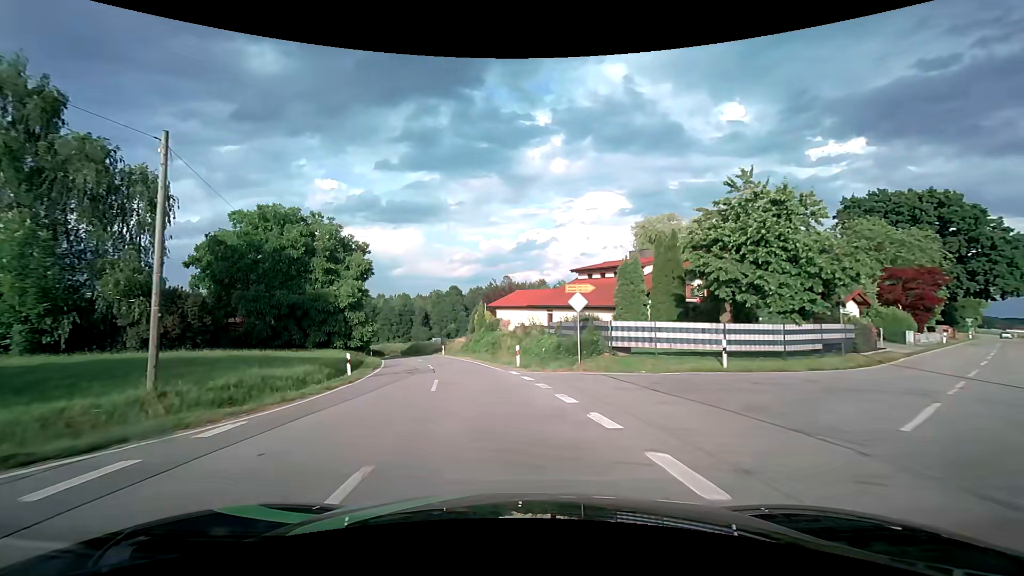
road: tertiary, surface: asphalt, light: Day
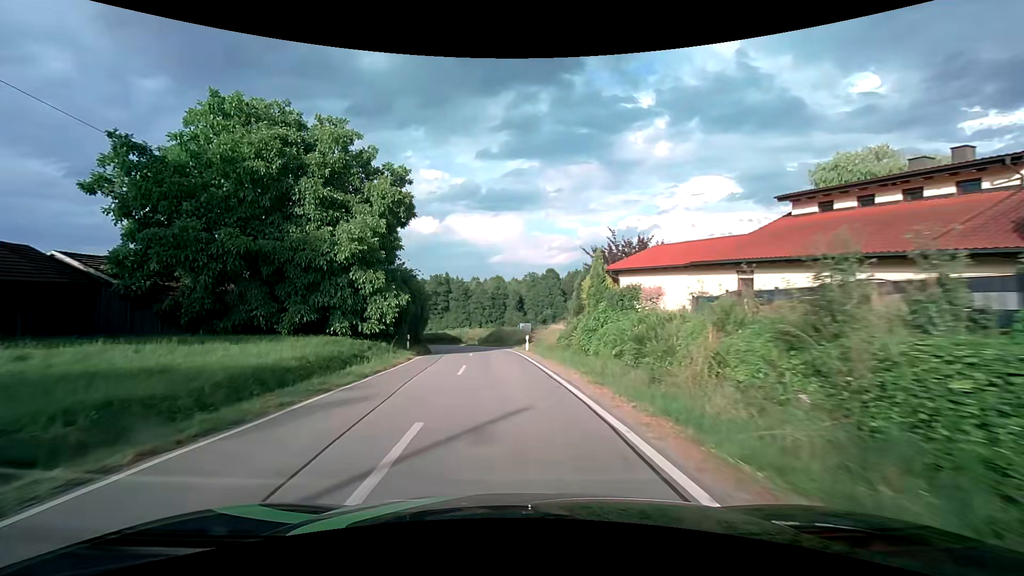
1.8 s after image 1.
(-2.2, +22.8) m; -11°
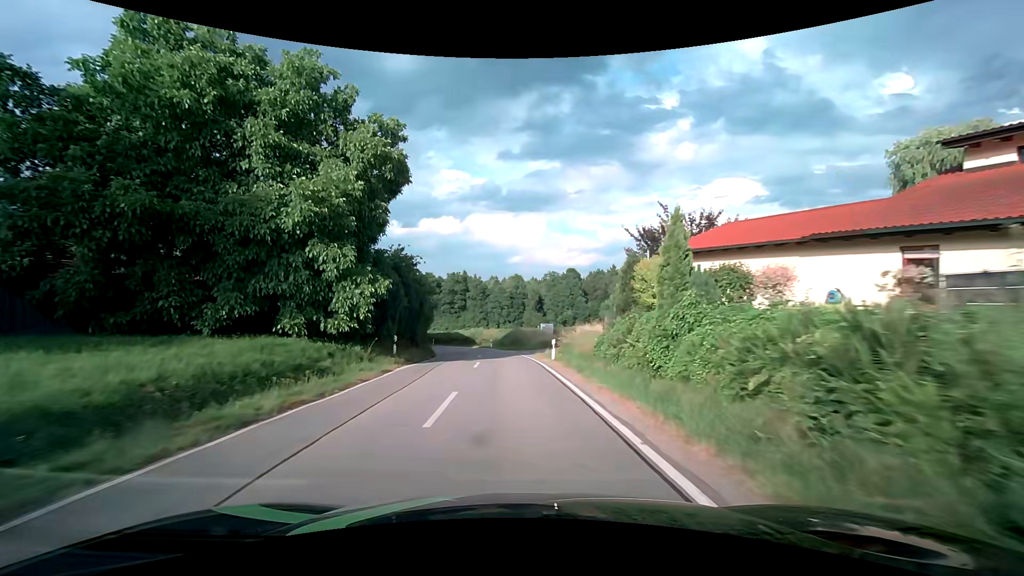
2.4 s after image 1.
(-0.2, +8.1) m; -2°
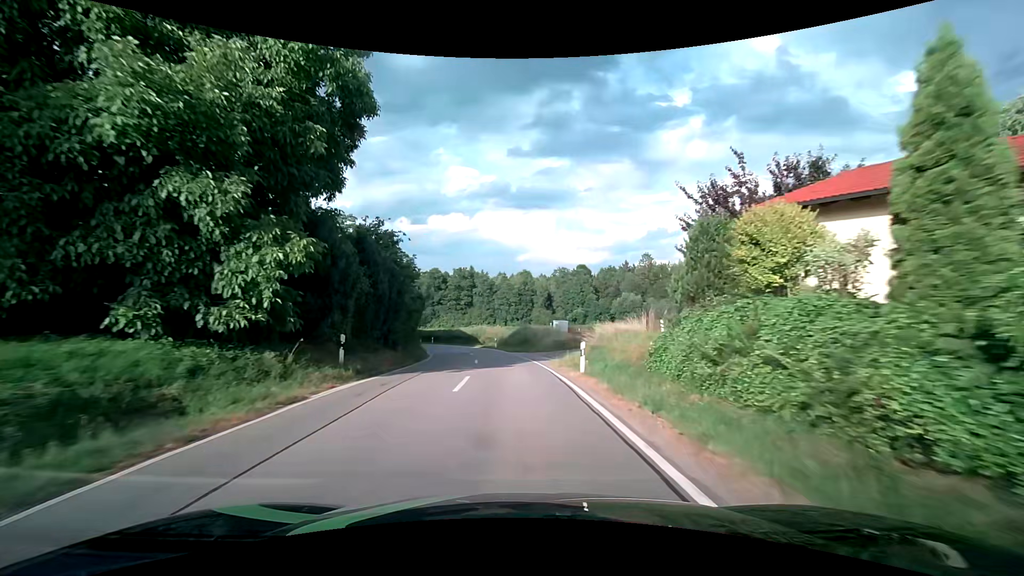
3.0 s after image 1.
(-0.1, +8.2) m; -1°
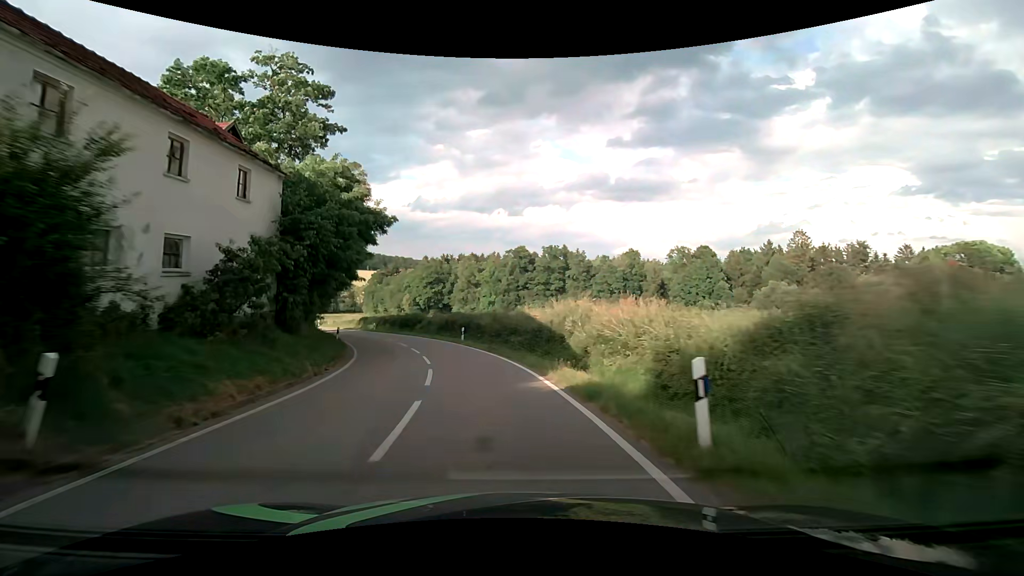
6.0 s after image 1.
(-2.7, +42.3) m; -10°
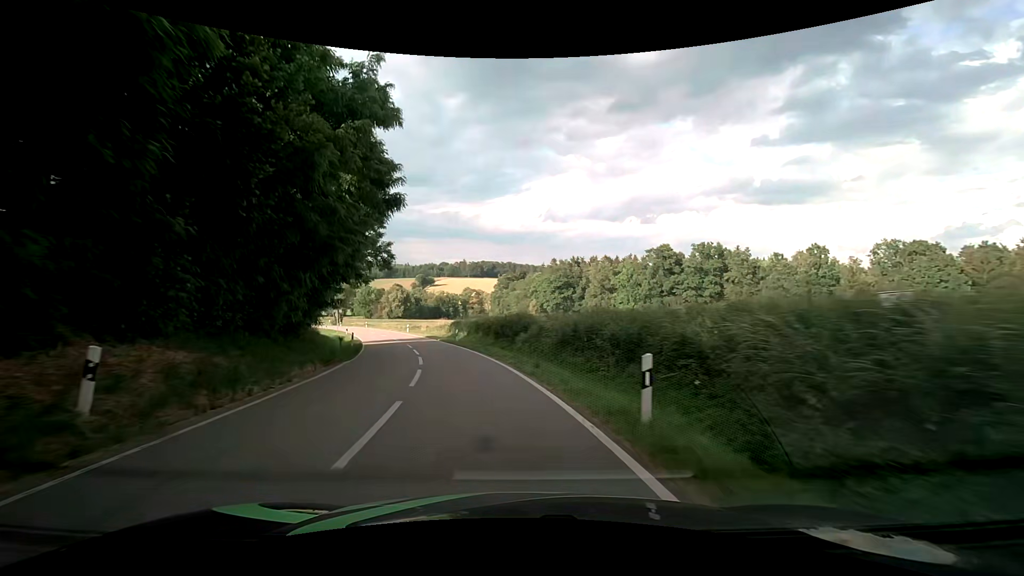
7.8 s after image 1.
(-3.0, +24.6) m; -14°
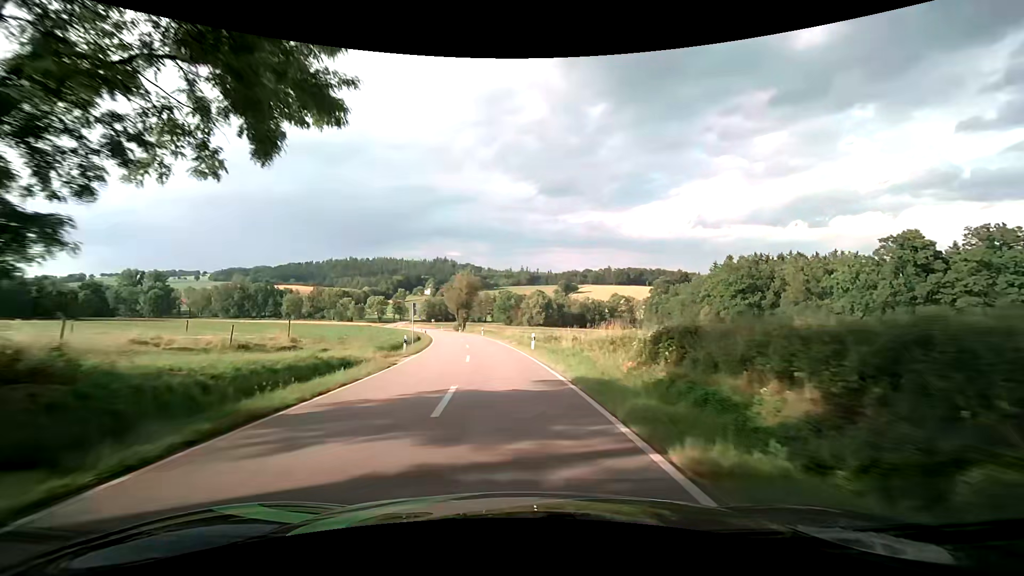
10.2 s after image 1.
(-6.0, +33.2) m; -17°
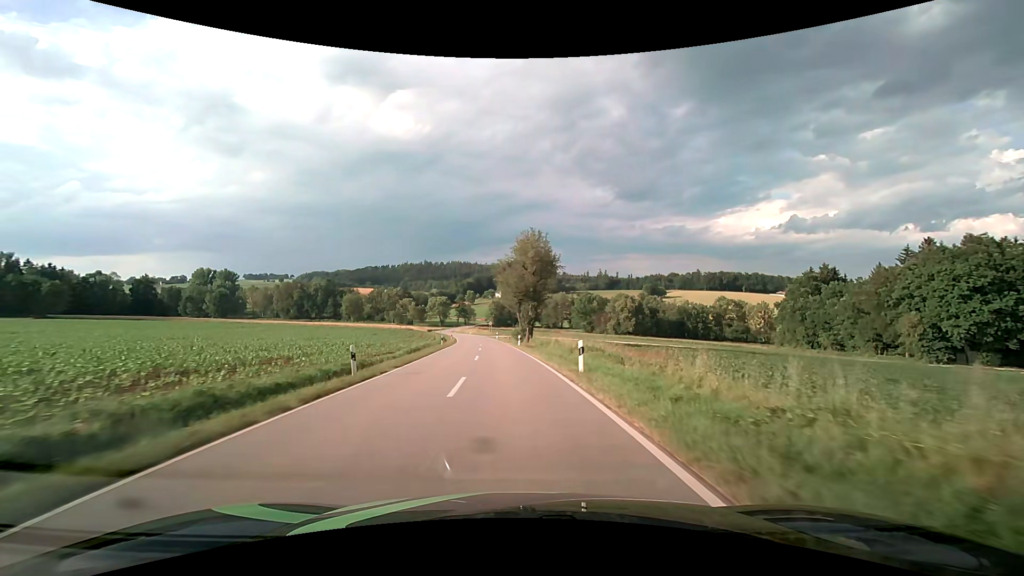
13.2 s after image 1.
(-3.6, +46.3) m; -8°
(0, +10) (0, +20) (-1, +30) (-2, +40) (-3, +50) (-3, +60) (-4, +70) (-6, +80) (-7, +90) (-9, +99) m
